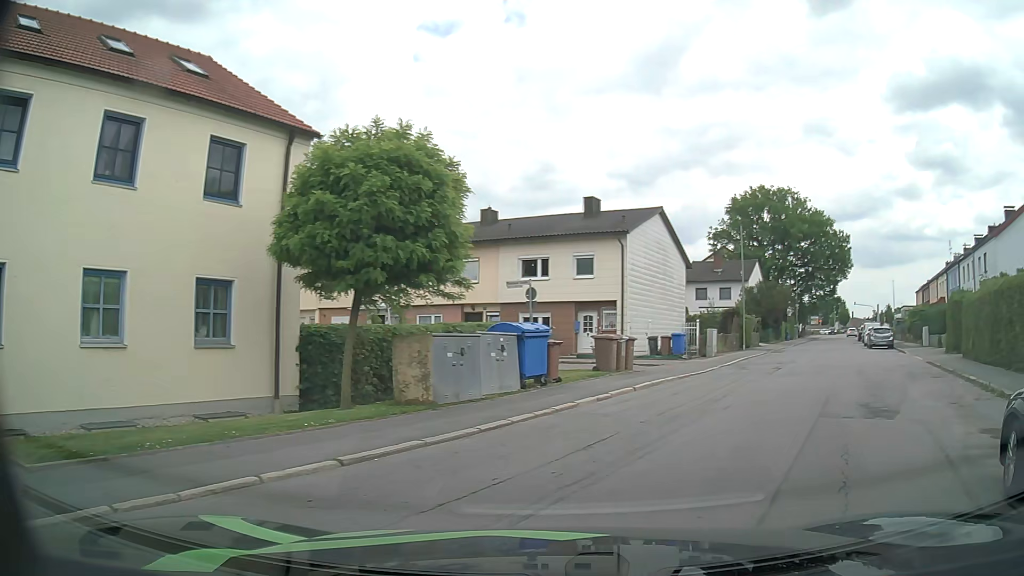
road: residential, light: Day
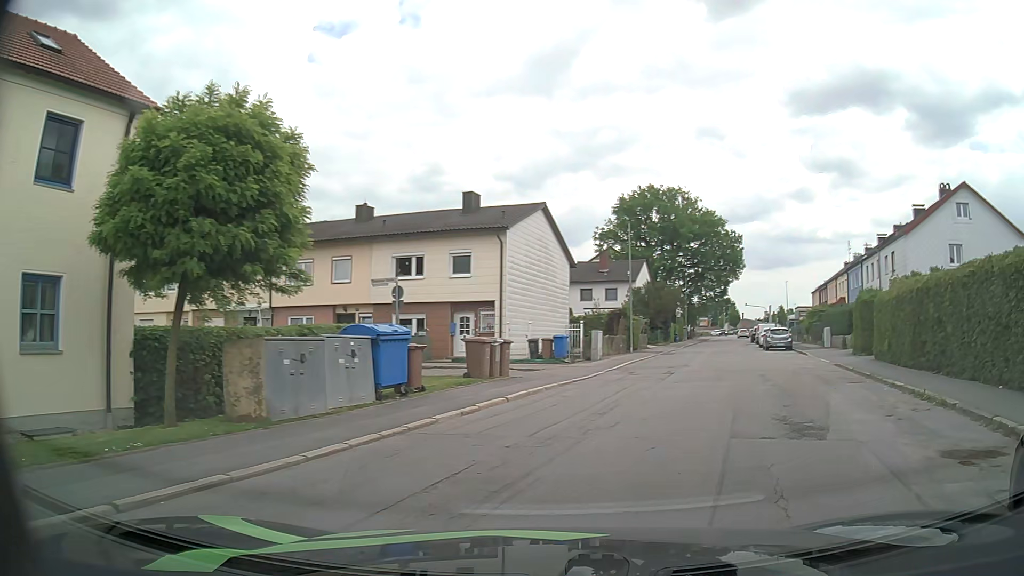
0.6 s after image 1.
(+0.2, +2.0) m; +9°
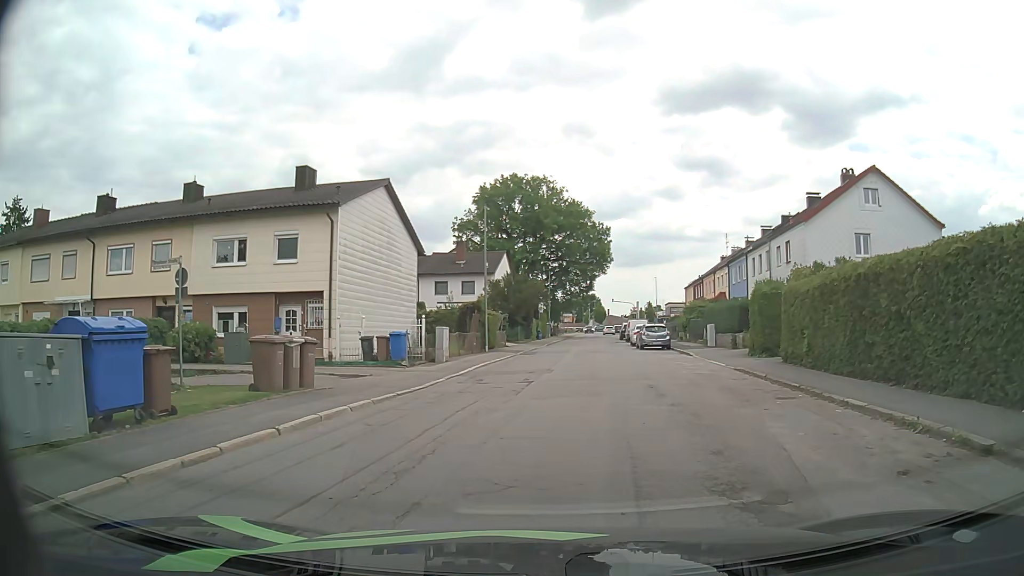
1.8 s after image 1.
(+0.6, +4.8) m; +12°
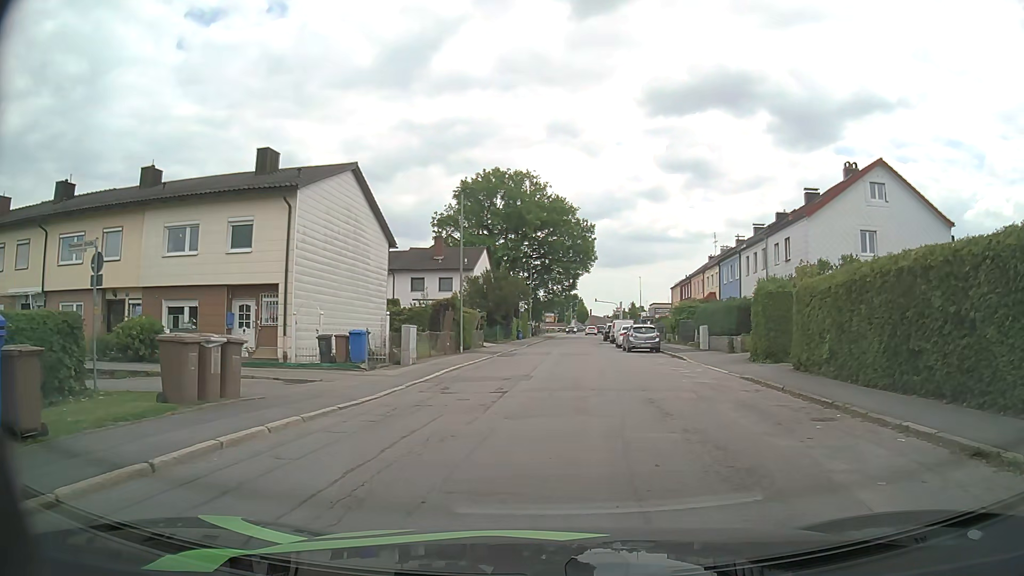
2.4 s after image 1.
(0.0, +2.8) m; +2°
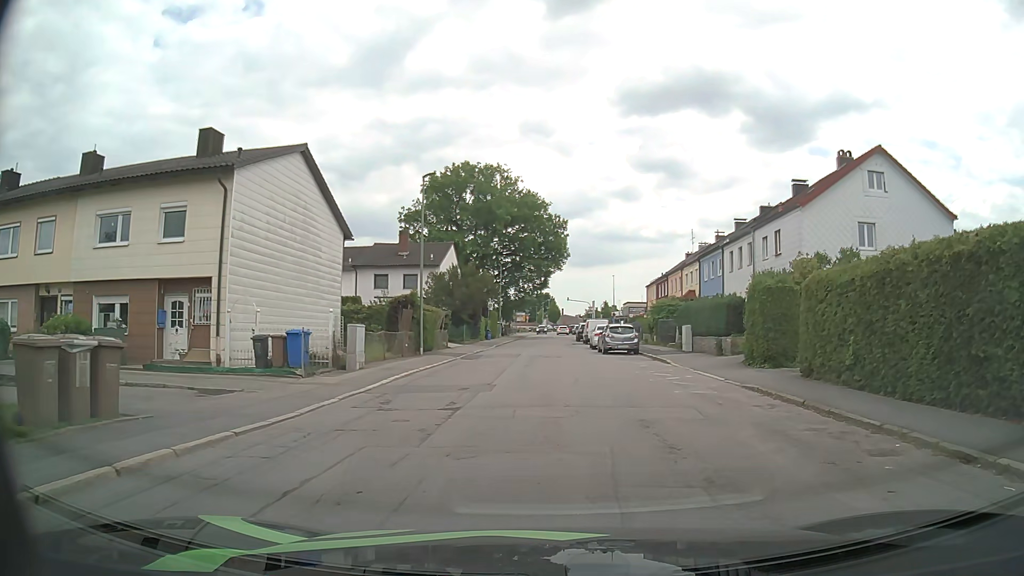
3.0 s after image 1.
(0.0, +2.9) m; +2°
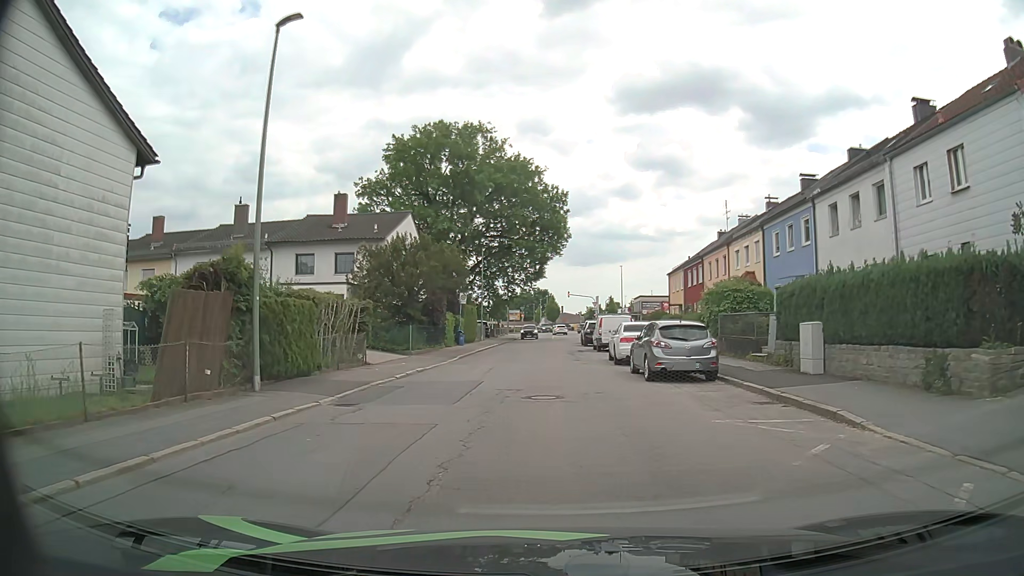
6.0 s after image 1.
(+0.2, +16.6) m; 0°
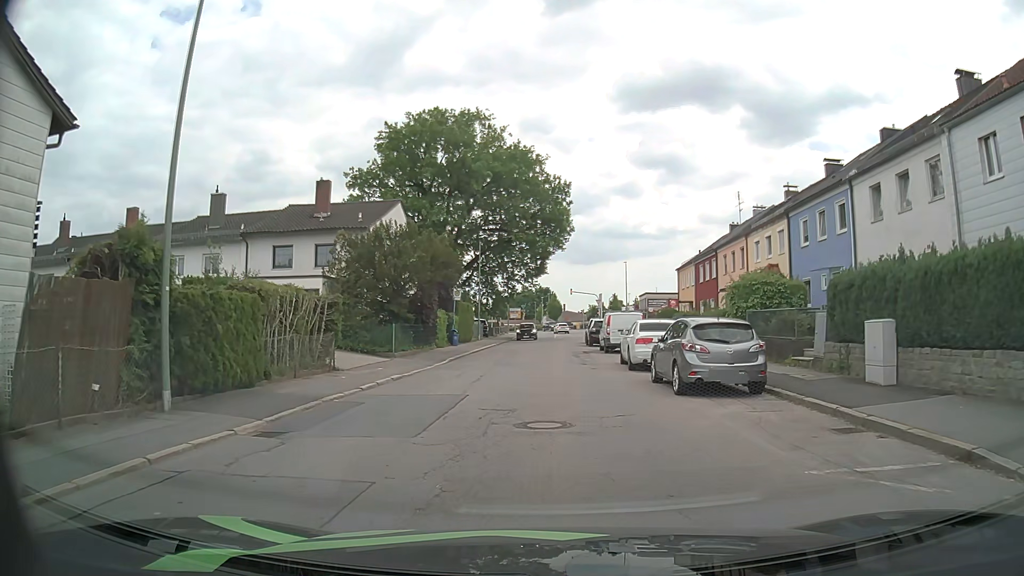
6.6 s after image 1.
(0.0, +3.6) m; 0°
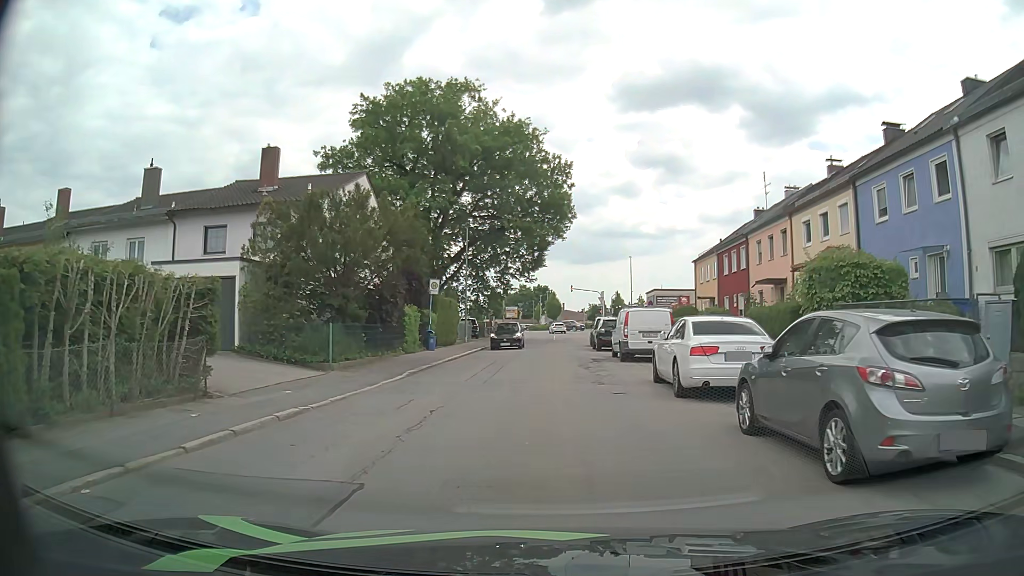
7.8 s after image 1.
(0.0, +7.5) m; 0°
(0, +10) (0, +20) (0, +30) (+1, +40) (+2, +50) (+4, +60) (+5, +70) (+5, +80) (+5, +90) (+9, +98) m
